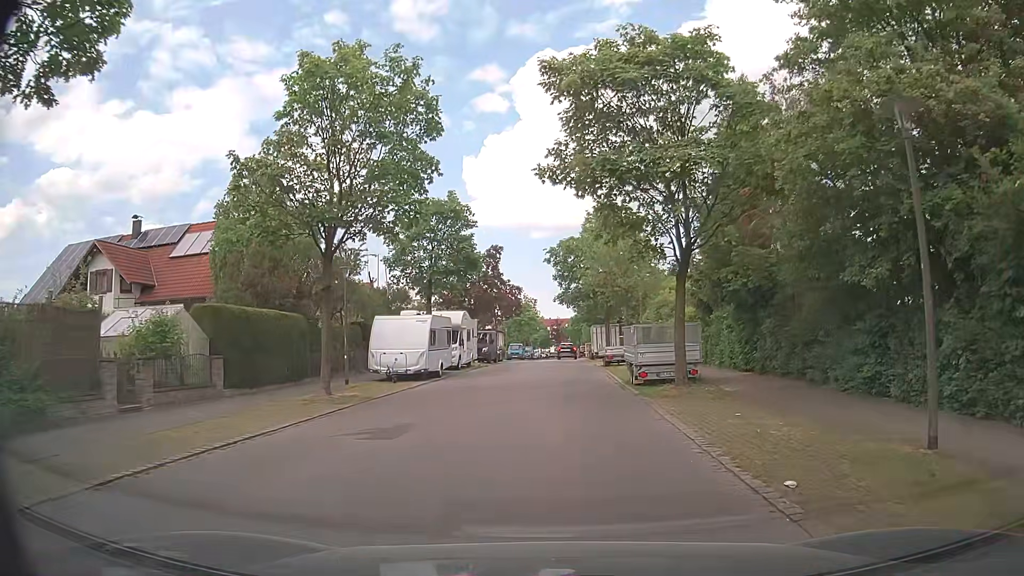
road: residential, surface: asphalt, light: Day
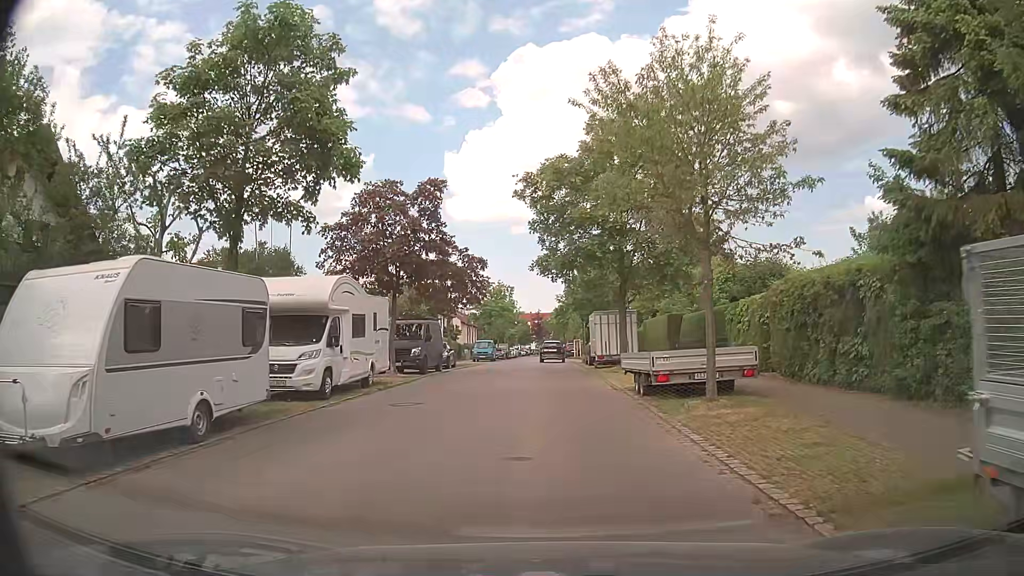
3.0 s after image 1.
(+0.3, +18.4) m; +2°
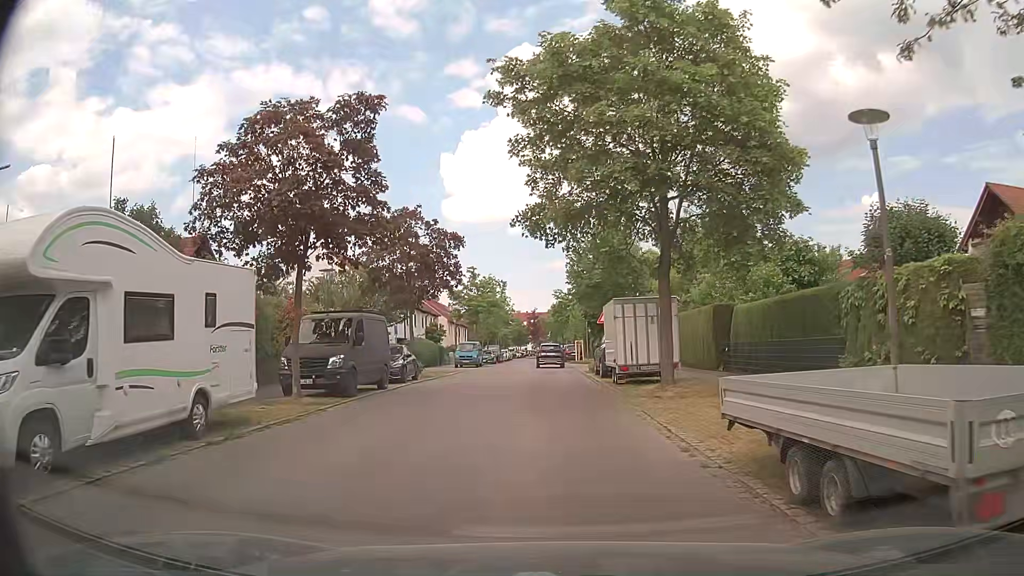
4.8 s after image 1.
(+0.1, +10.1) m; -1°
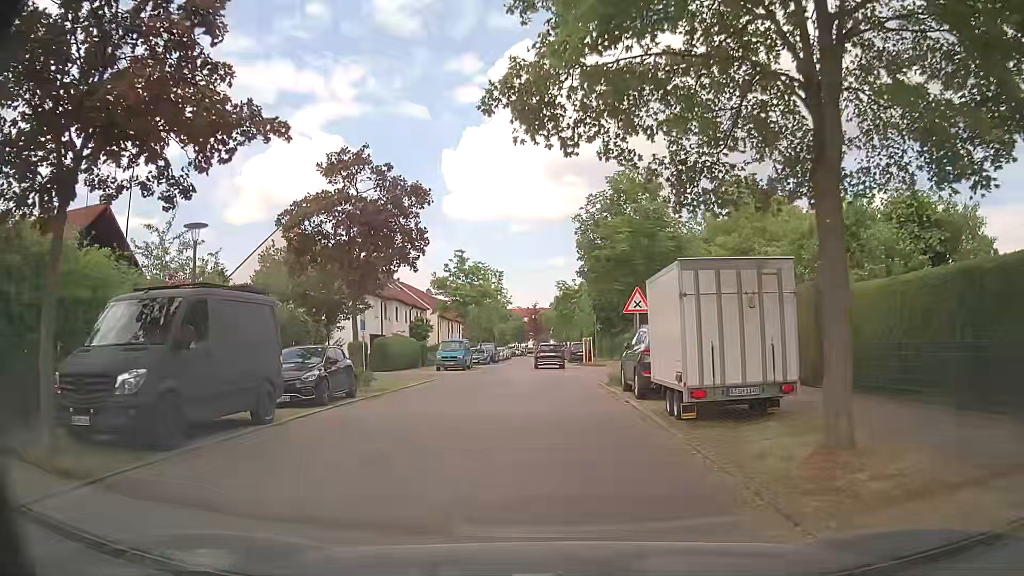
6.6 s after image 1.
(+0.3, +9.4) m; +1°
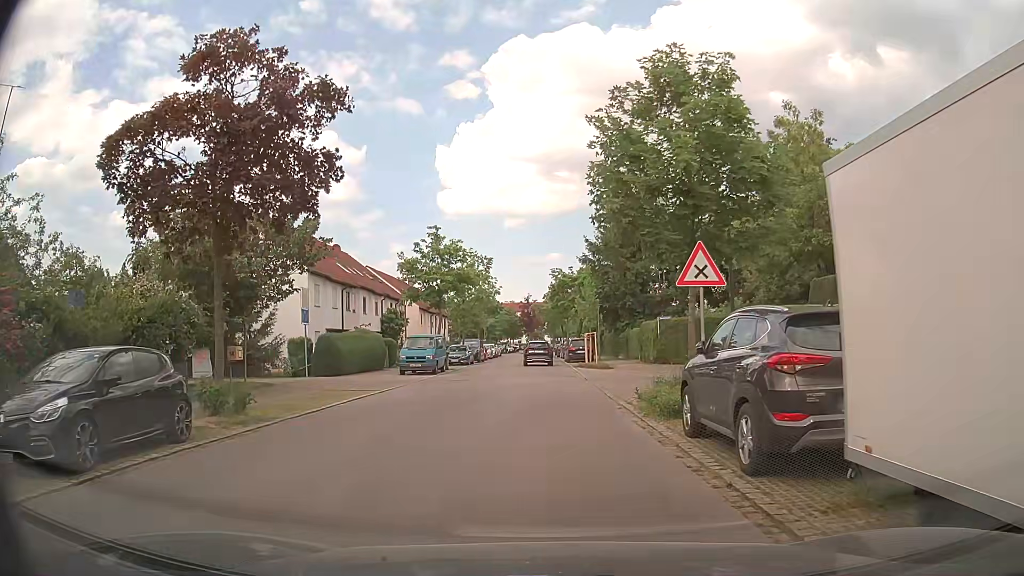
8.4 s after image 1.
(+0.2, +8.9) m; +2°
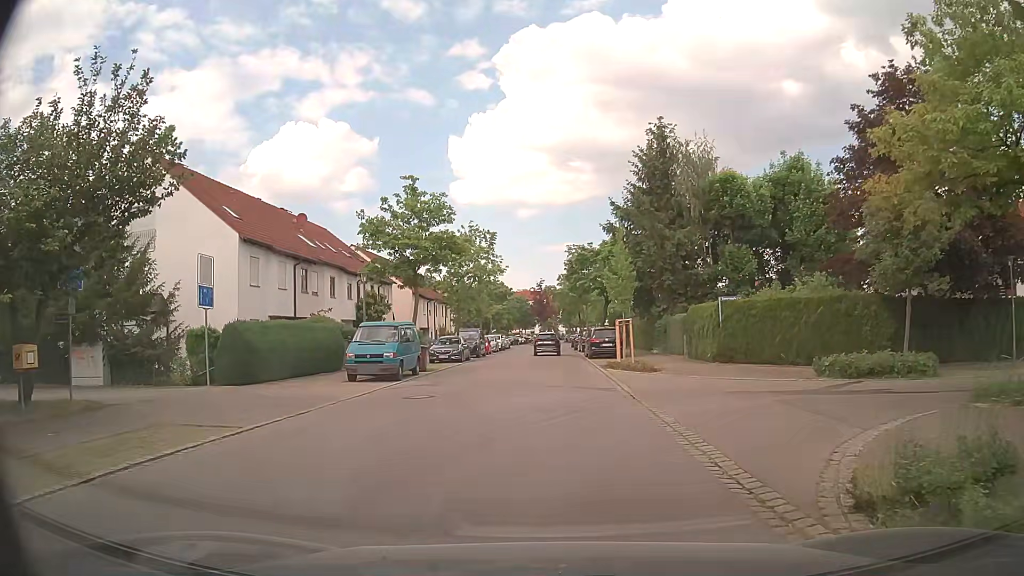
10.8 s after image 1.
(-0.1, +10.6) m; -1°
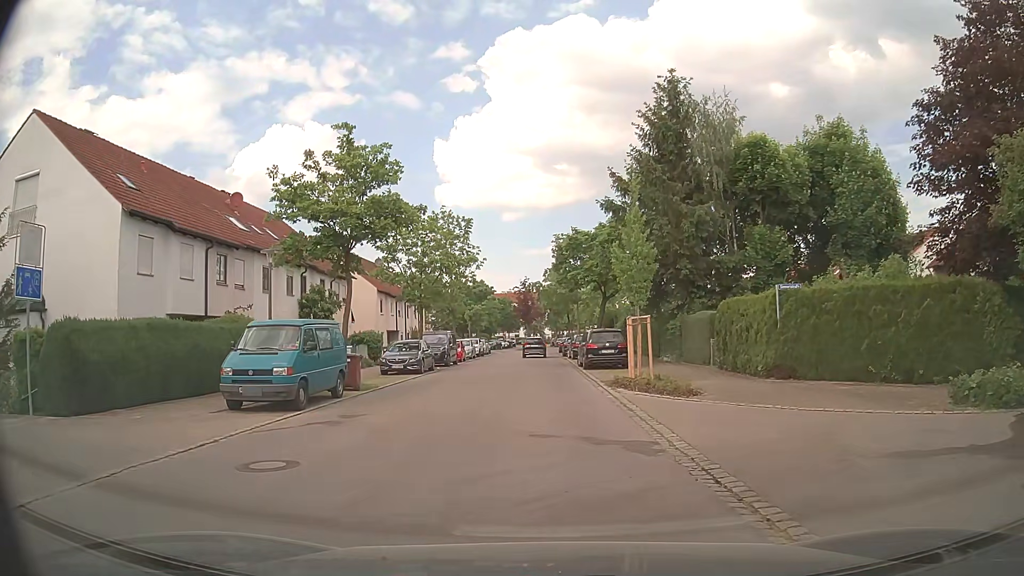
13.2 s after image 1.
(0.0, +8.0) m; +2°
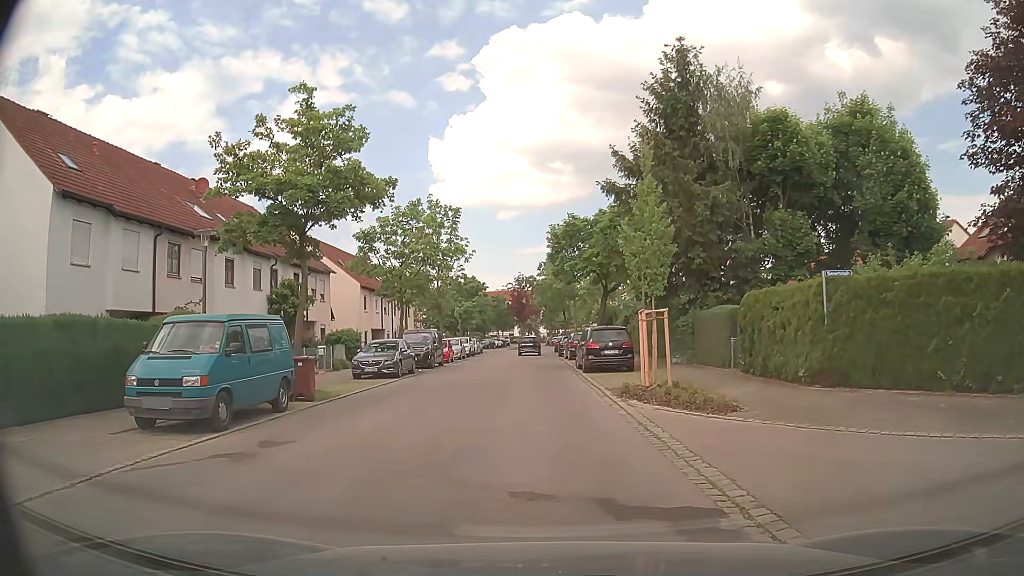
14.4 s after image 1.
(0.0, +3.6) m; -1°
(0, +10) (0, +20) (0, +30) (-1, +40) (-1, +50) (-1, +60) (0, +70) (+1, +80) (+3, +90) (+2, +100) m
